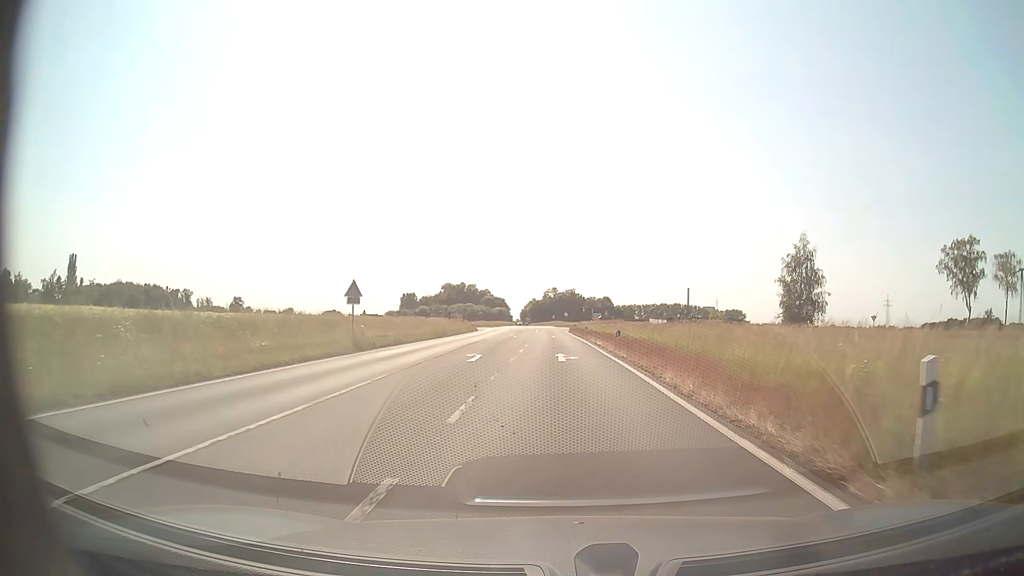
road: secondary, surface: asphalt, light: Day
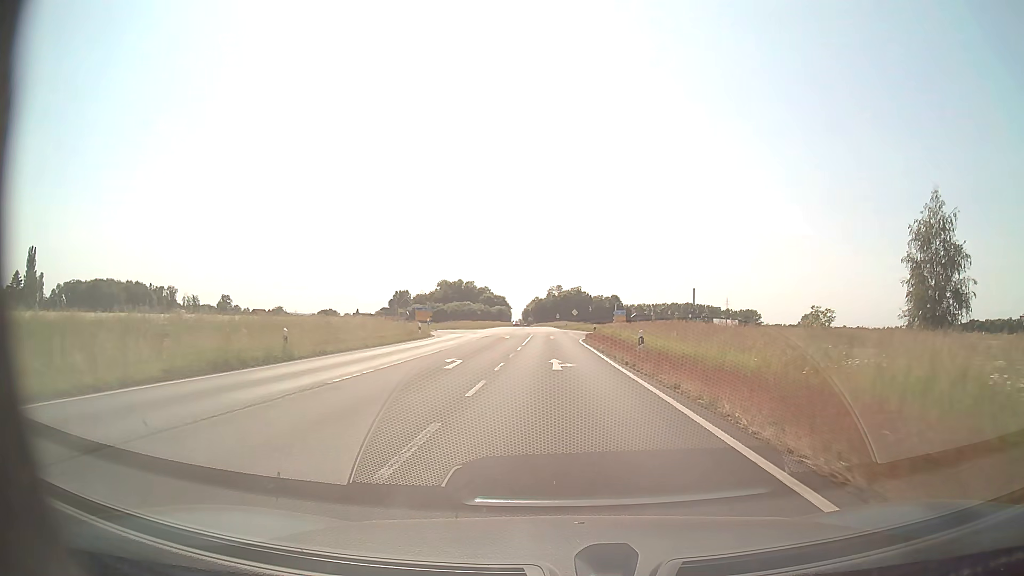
(-0.2, +33.7) m; -1°
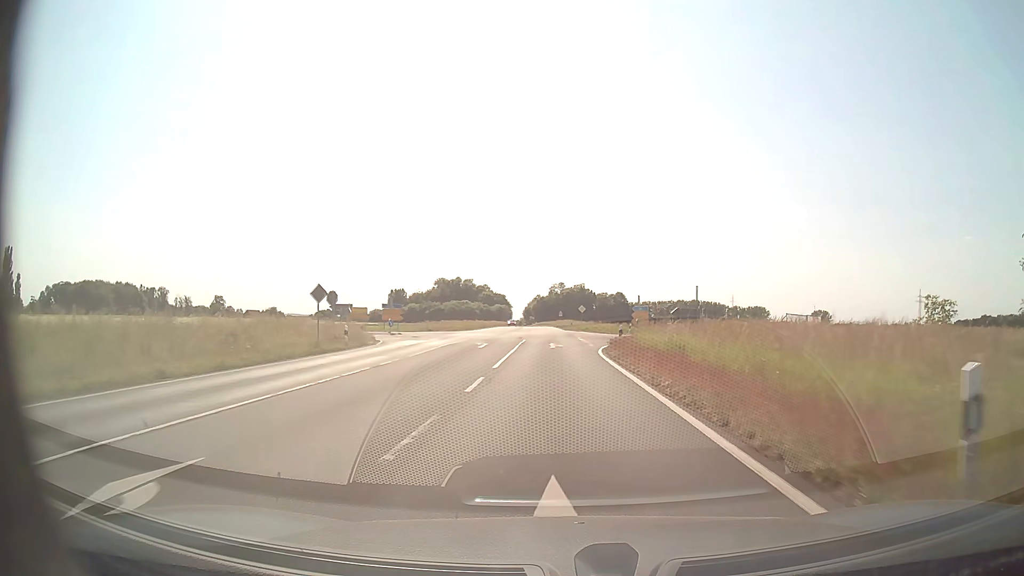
(0.0, +17.7) m; 0°
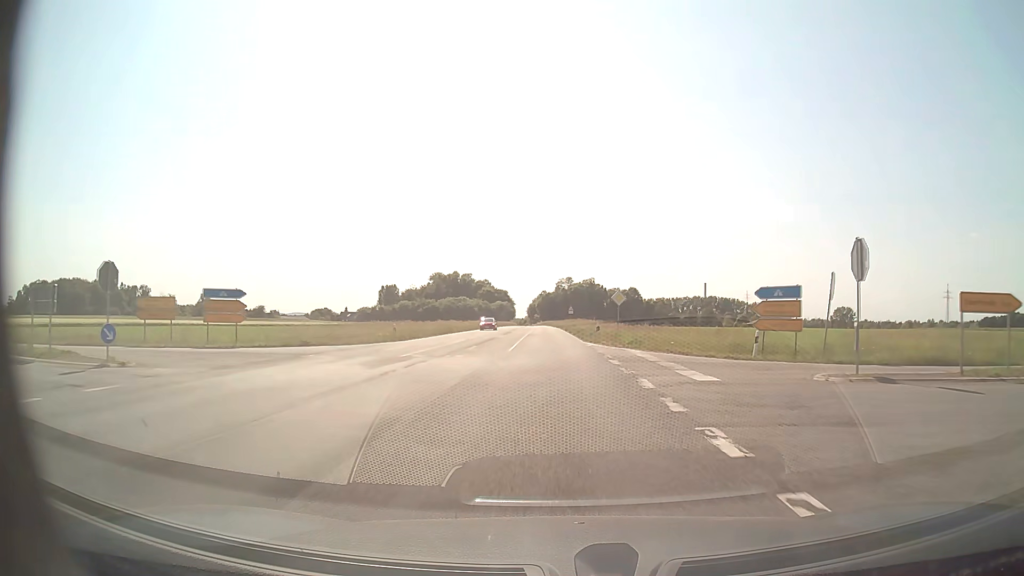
(-0.2, +37.1) m; -1°
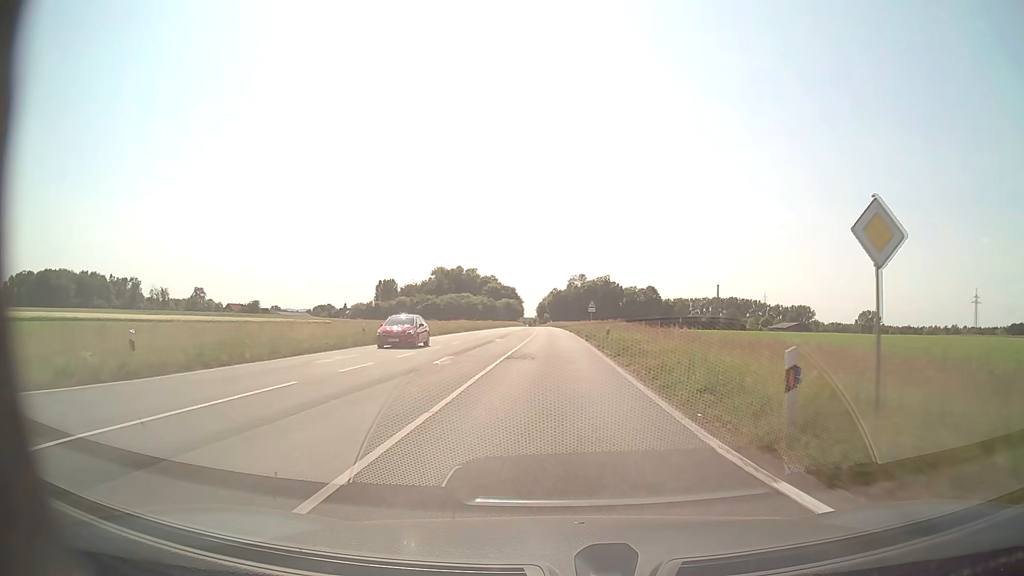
(-0.2, +28.7) m; -1°
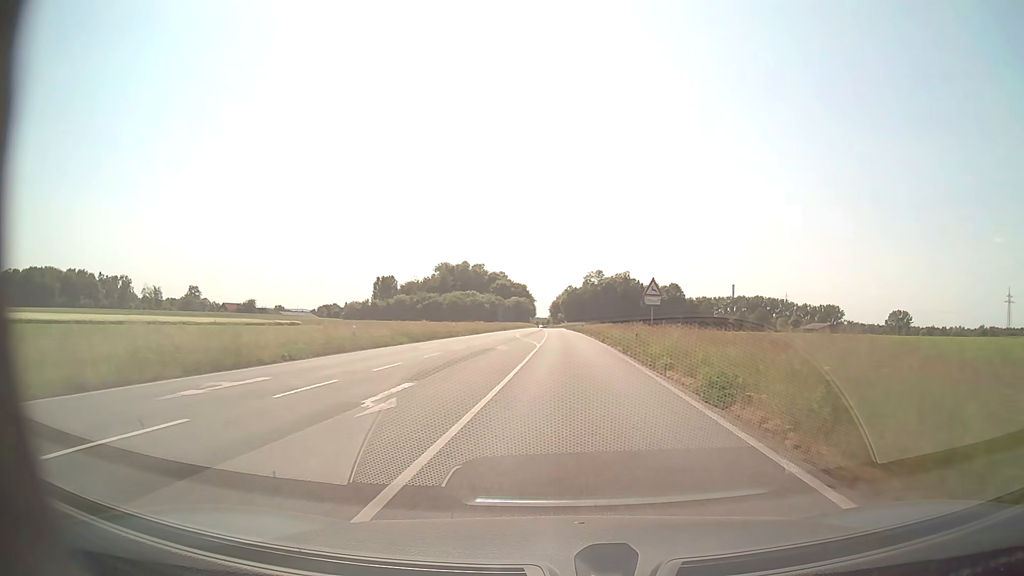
(-0.4, +29.6) m; -1°
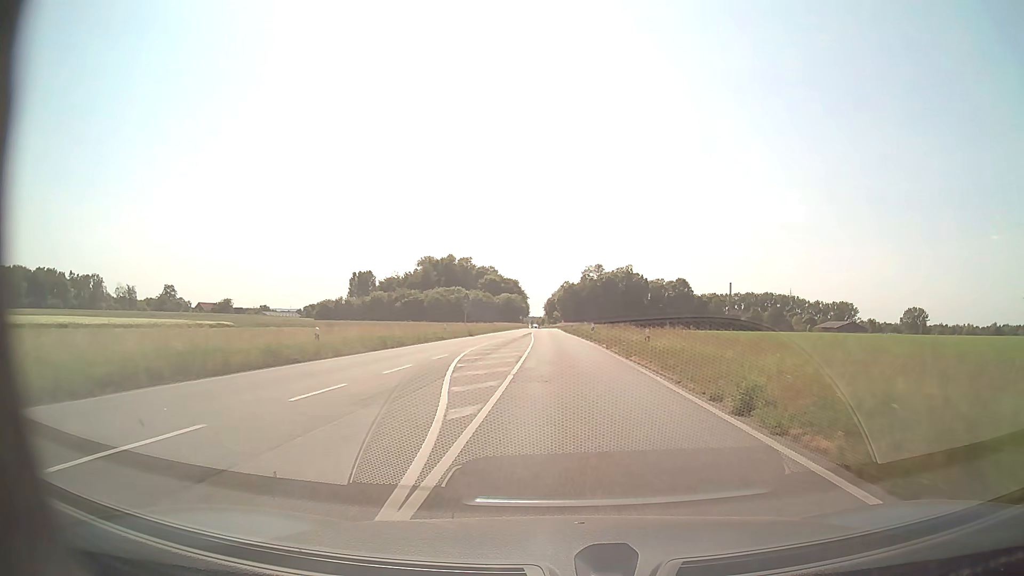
(+0.2, +30.4) m; 0°
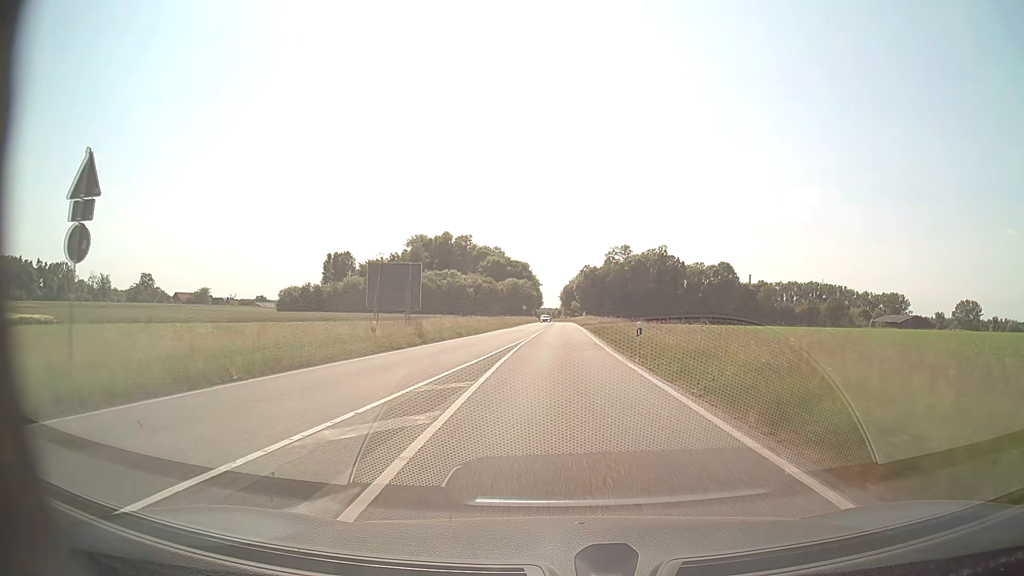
(-0.4, +50.3) m; -1°
(0, +10) (0, +20) (0, +30) (0, +40) (0, +50) (0, +60) (0, +70) (+1, +80) (+1, +90) (+1, +100) m
